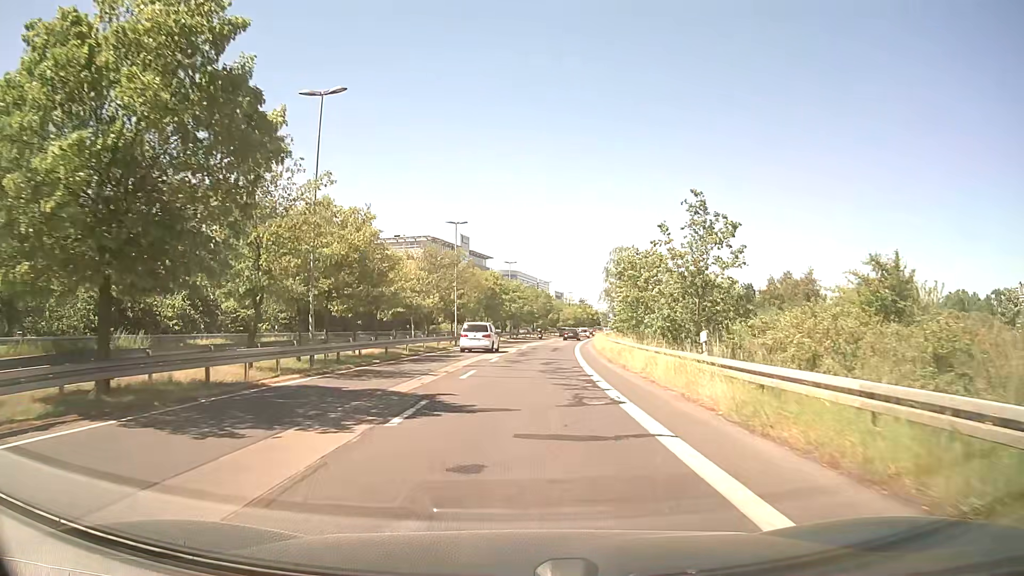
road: secondary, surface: asphalt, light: Day
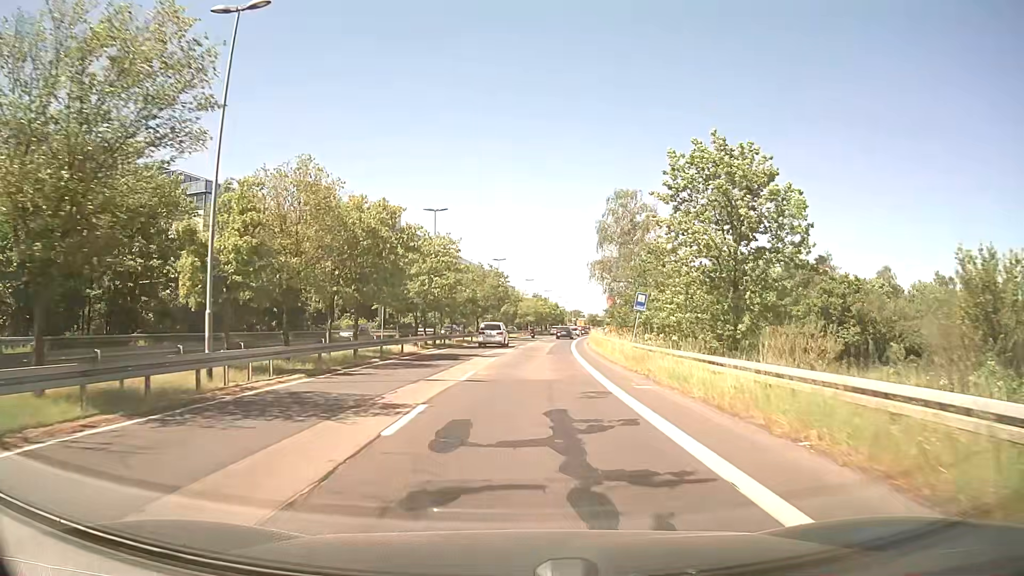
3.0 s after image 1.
(+0.8, +36.4) m; +4°
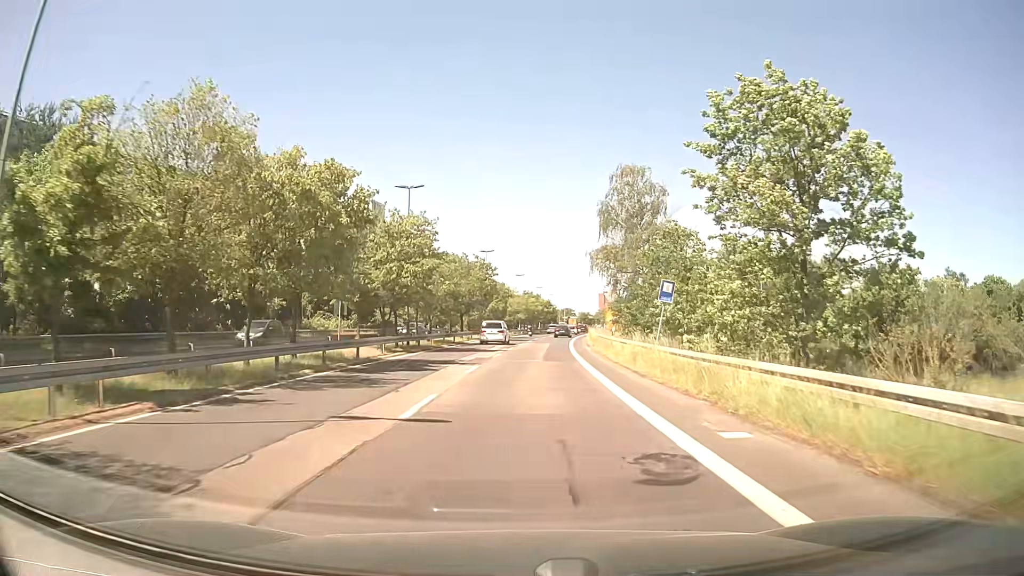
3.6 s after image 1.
(+0.1, +7.4) m; +1°
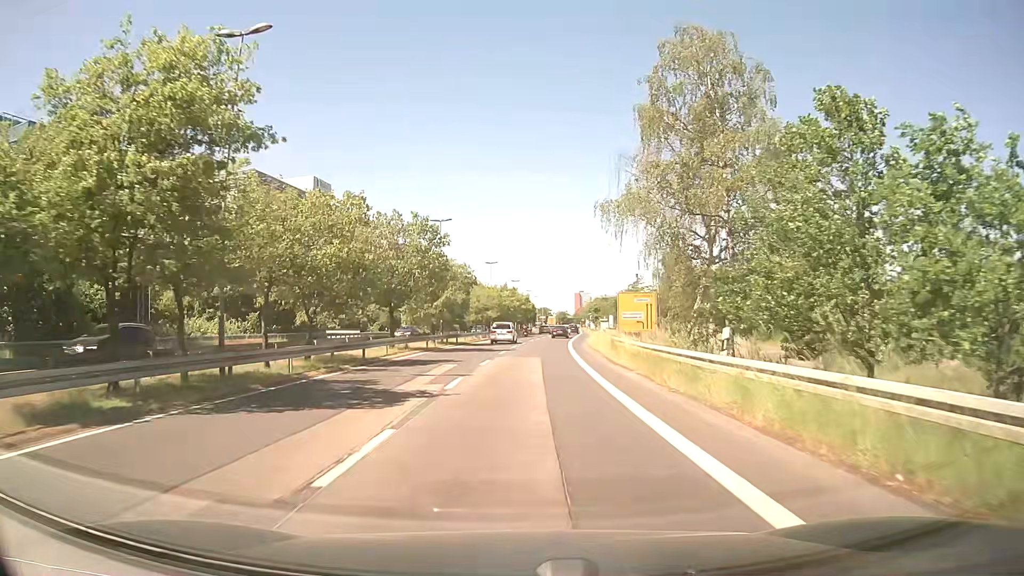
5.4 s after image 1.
(+0.4, +22.7) m; +2°
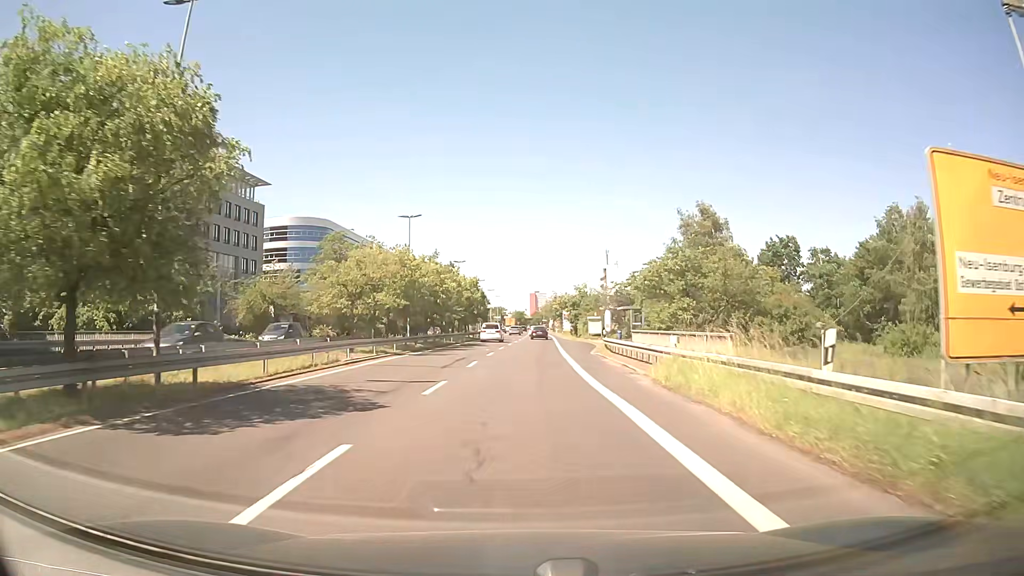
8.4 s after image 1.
(+1.1, +37.1) m; +4°
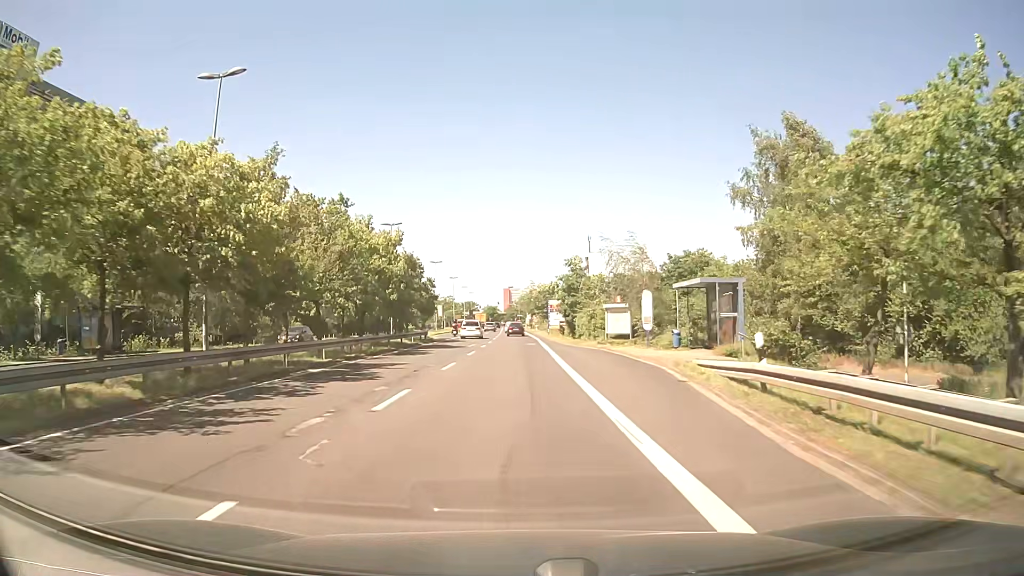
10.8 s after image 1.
(+0.9, +29.7) m; +3°
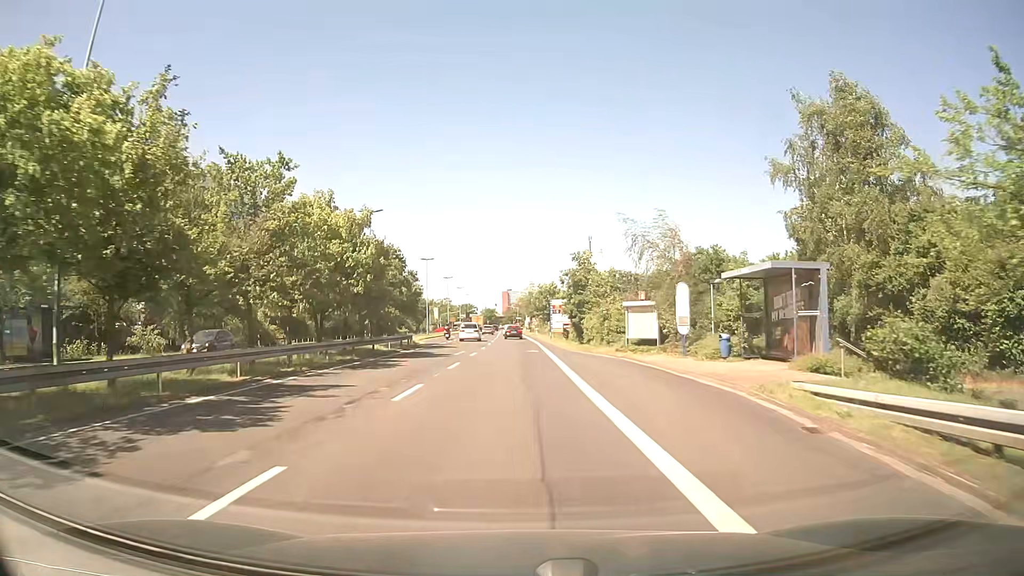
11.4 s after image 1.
(0.0, +7.5) m; 0°
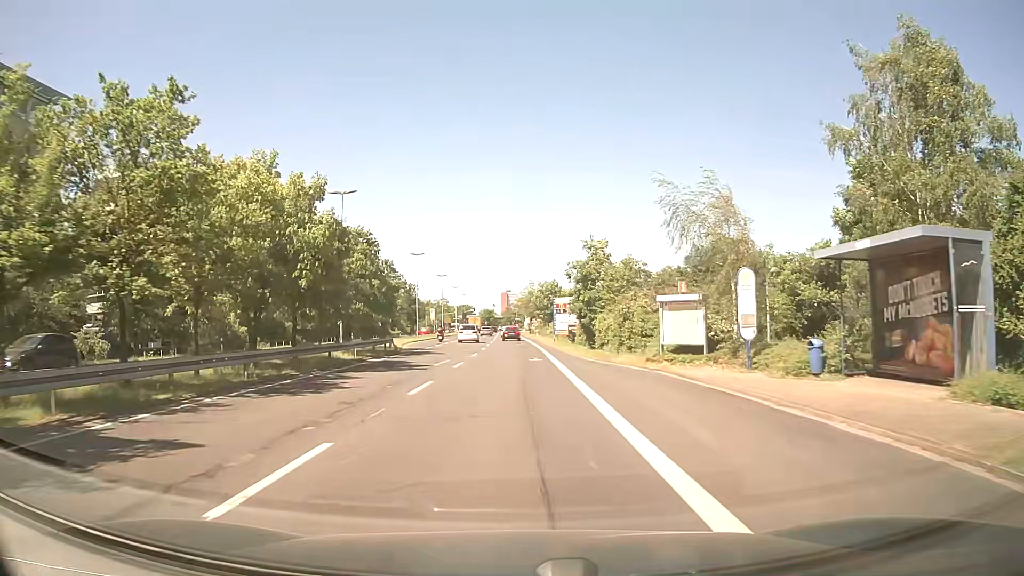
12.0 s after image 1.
(0.0, +7.5) m; 0°
(0, +10) (0, +20) (0, +30) (0, +40) (0, +50) (0, +60) (0, +70) (0, +80) (0, +90) (0, +100) m
